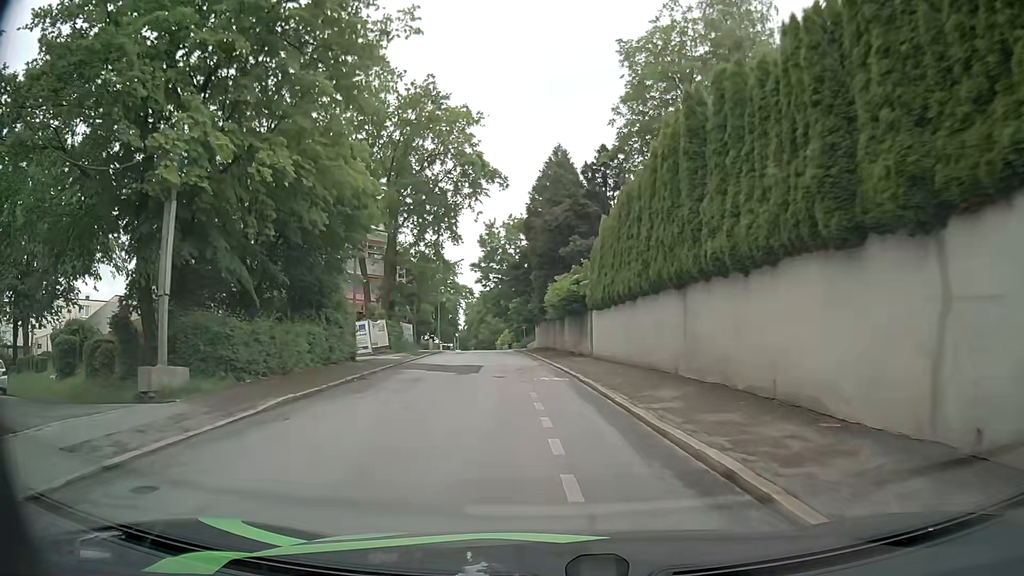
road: residential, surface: asphalt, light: Day
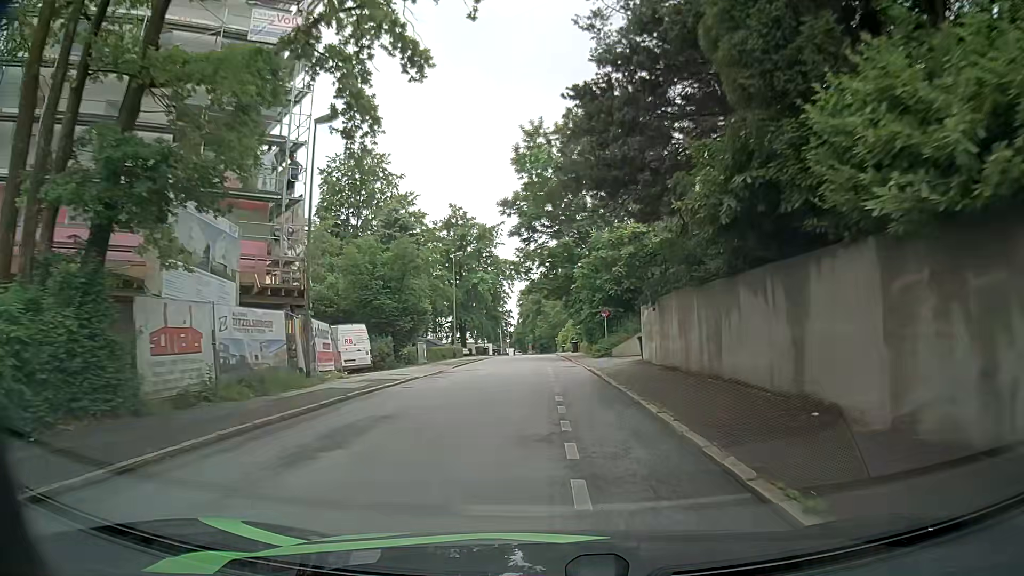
(-2.2, +36.1) m; -5°
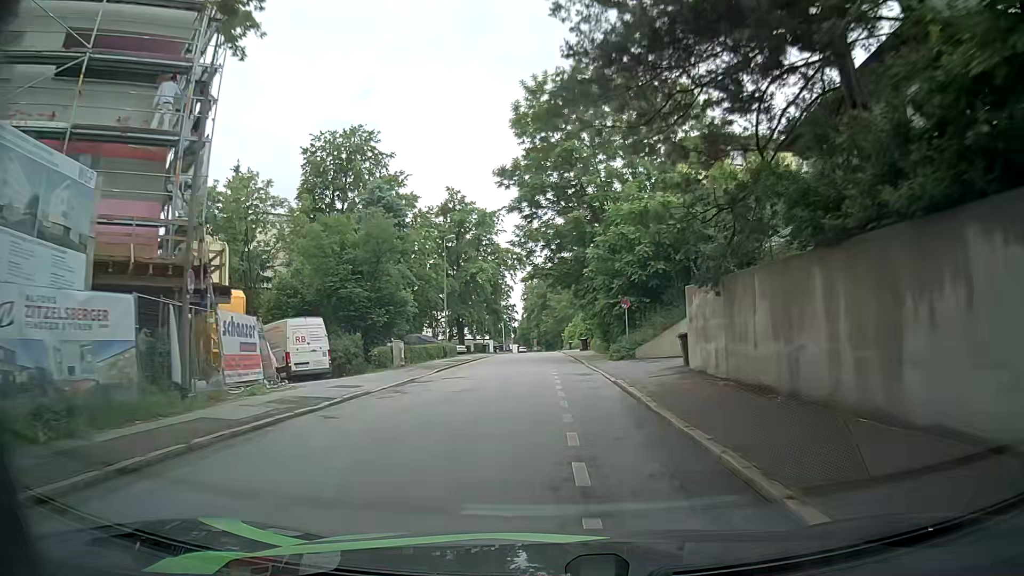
(0.0, +7.3) m; 0°
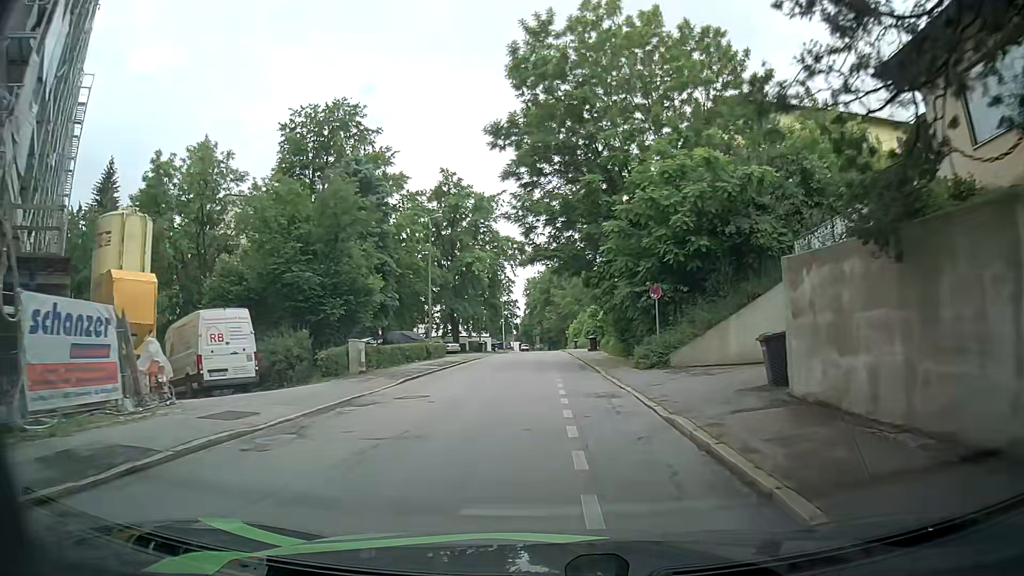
(0.0, +7.2) m; 0°
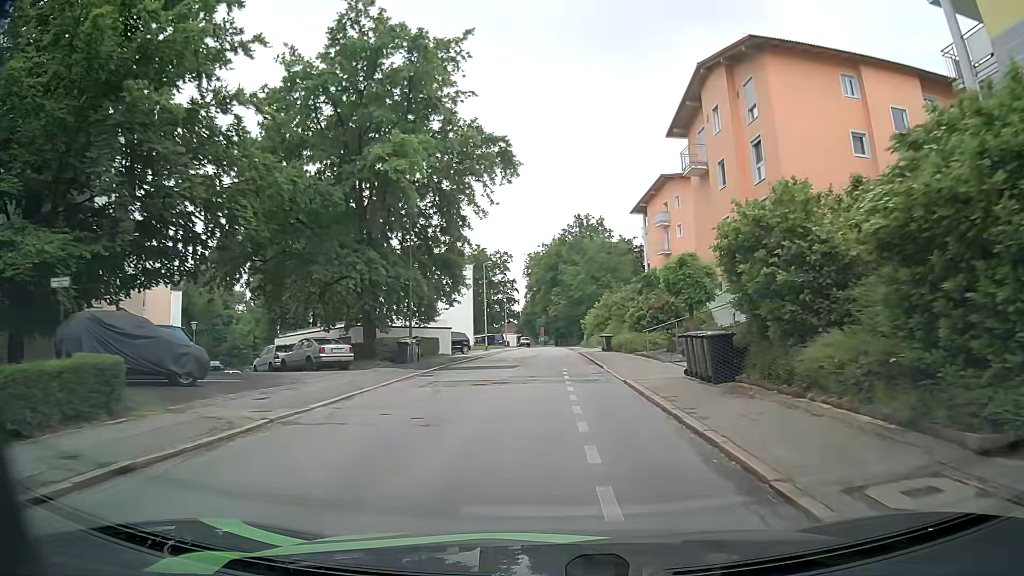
(-0.4, +35.7) m; 0°
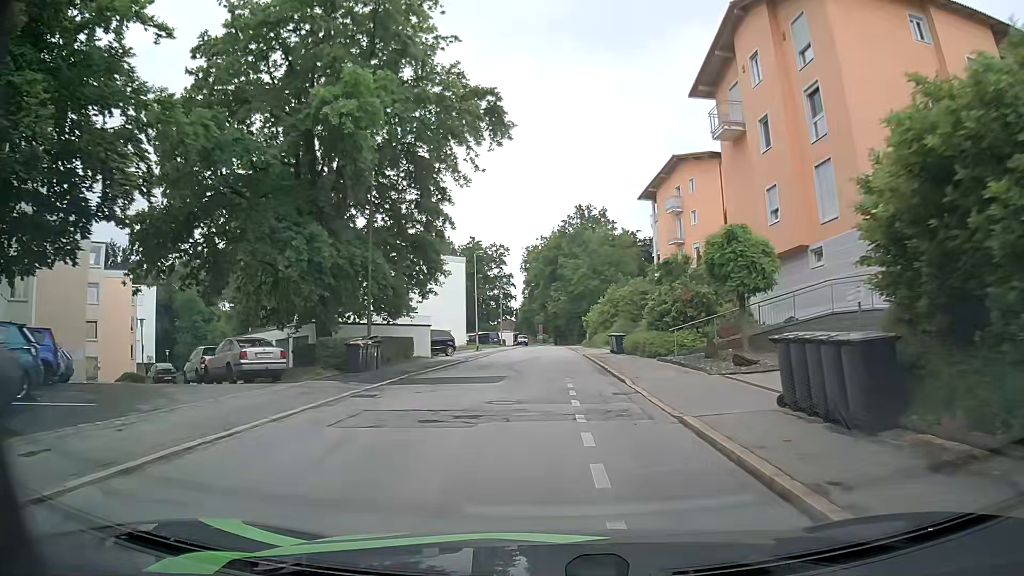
(-0.1, +7.0) m; 0°
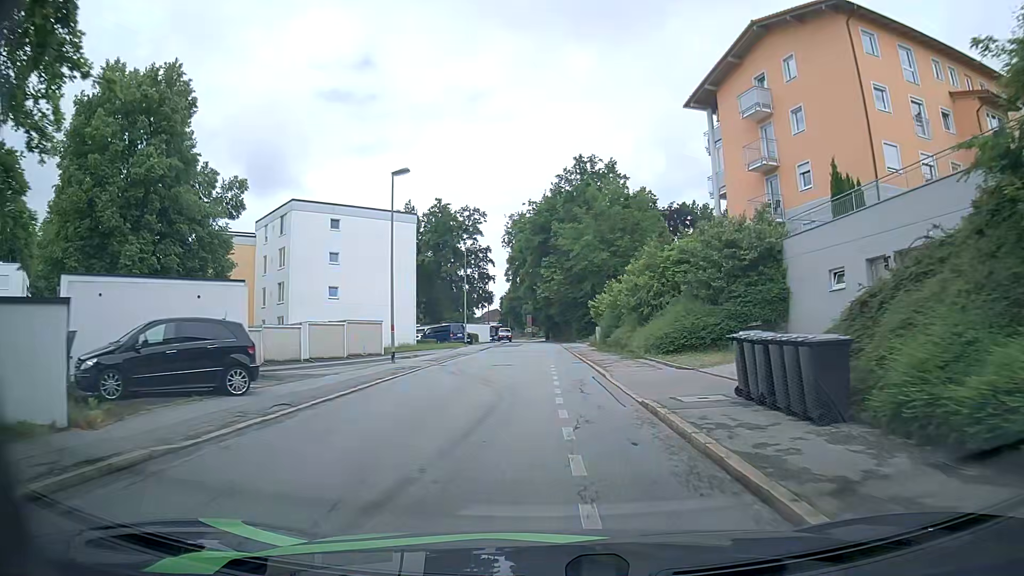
(-0.2, +27.4) m; 0°
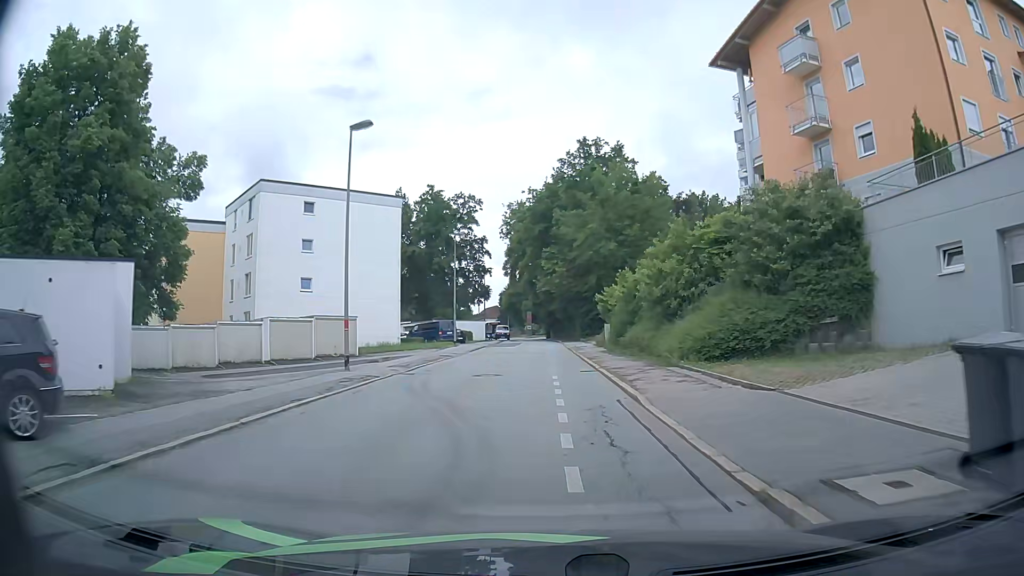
(-0.1, +6.6) m; 0°
(0, +10) (0, +20) (0, +30) (0, +40) (0, +50) (0, +60) (-1, +70) (-1, +80) (-2, +90) (-3, +100) m
